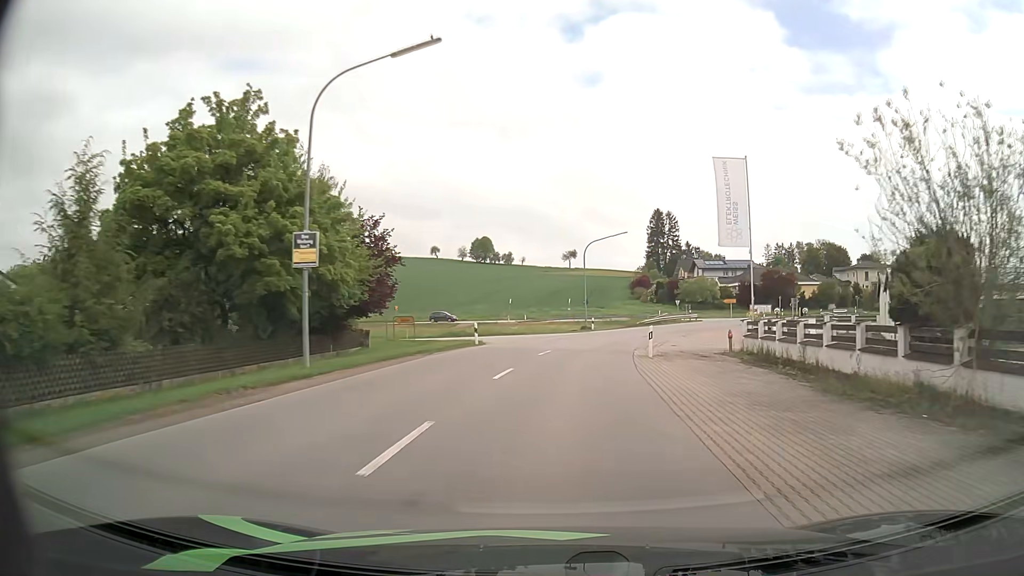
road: secondary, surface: asphalt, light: Day
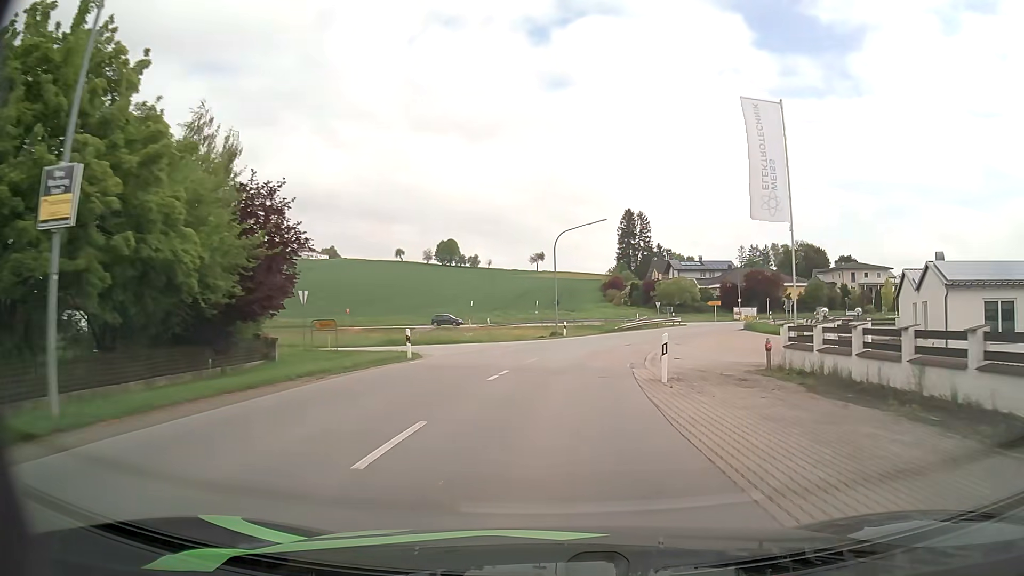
(+0.2, +8.7) m; +3°
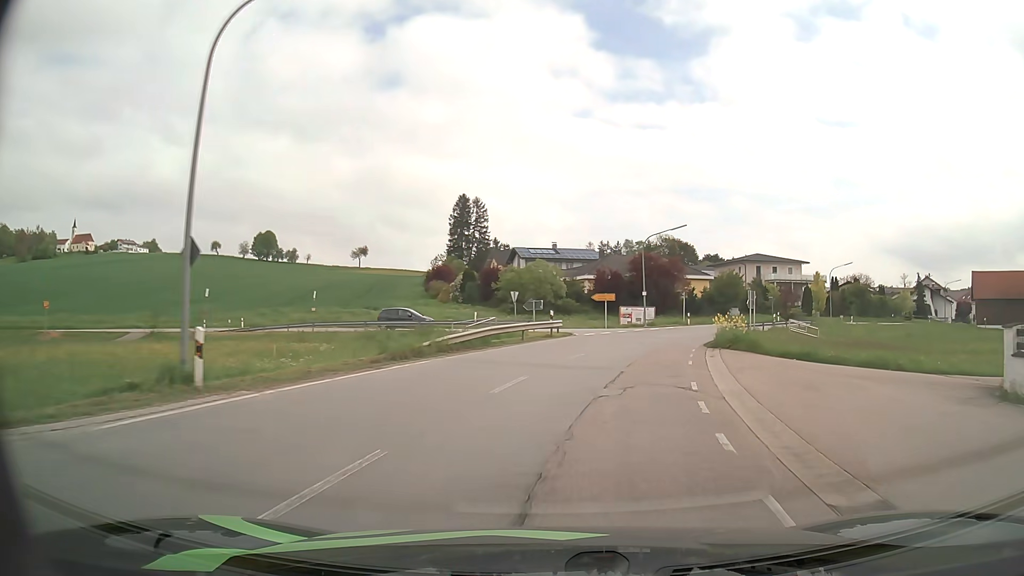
(+3.6, +33.8) m; +14°
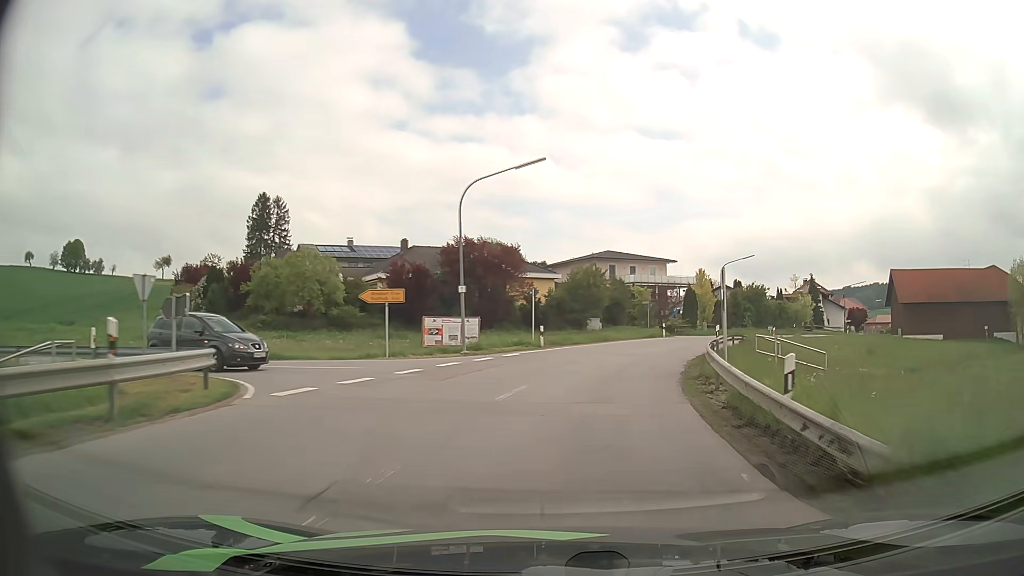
(+3.2, +24.7) m; +15°
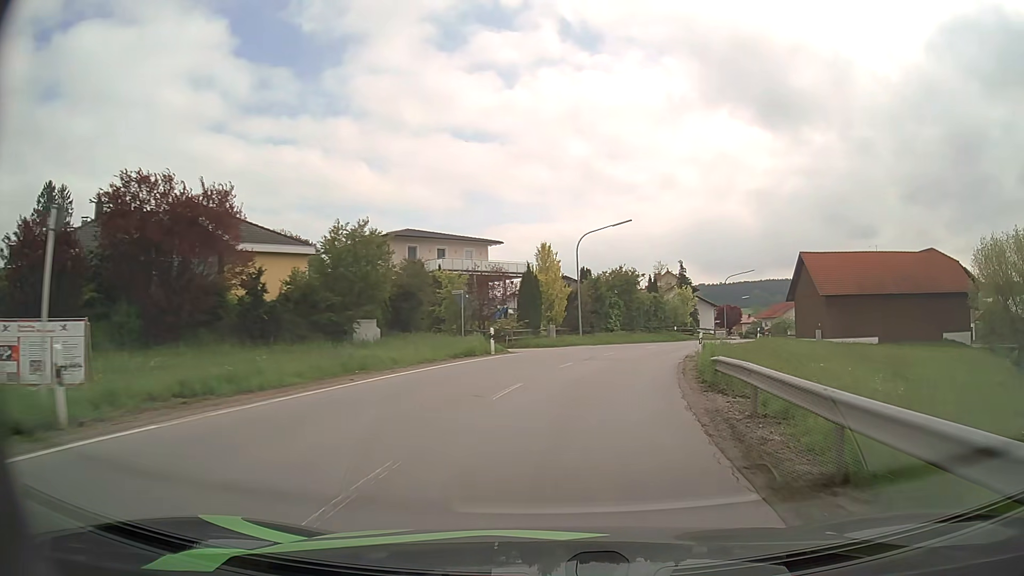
(+3.3, +24.4) m; +16°
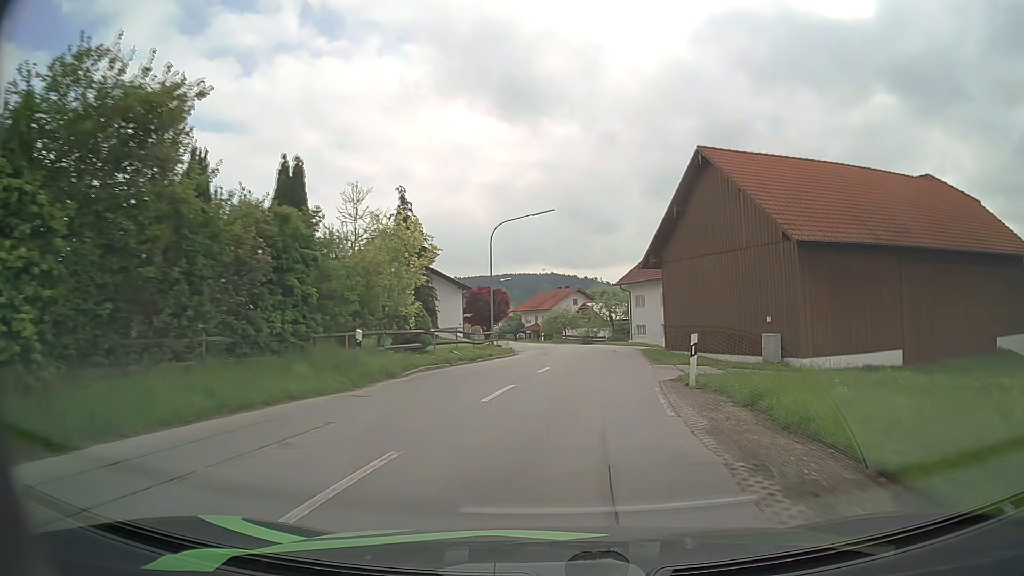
(+7.9, +40.2) m; +22°
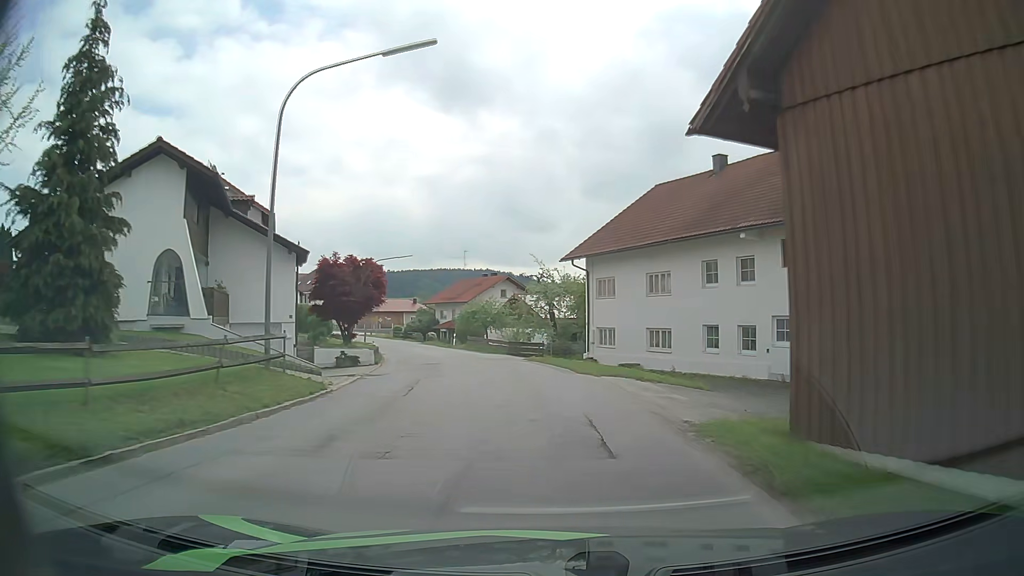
(+1.6, +23.6) m; +5°
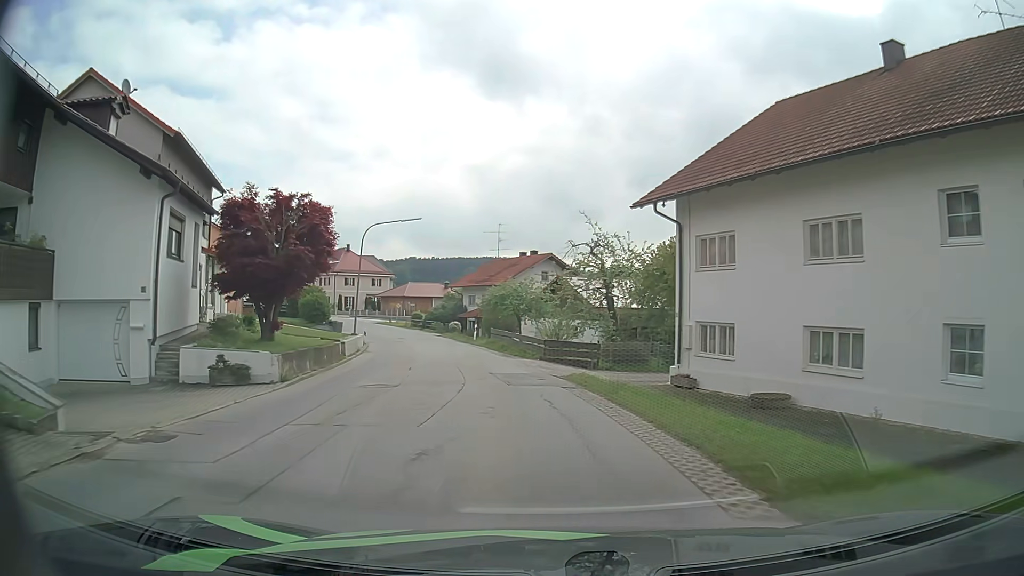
(-0.3, +14.8) m; -4°
(0, +10) (-1, +20) (-3, +30) (-5, +40) (-8, +49) (-11, +59) (-15, +68) (-19, +77) (-24, +86) (-29, +94) m
